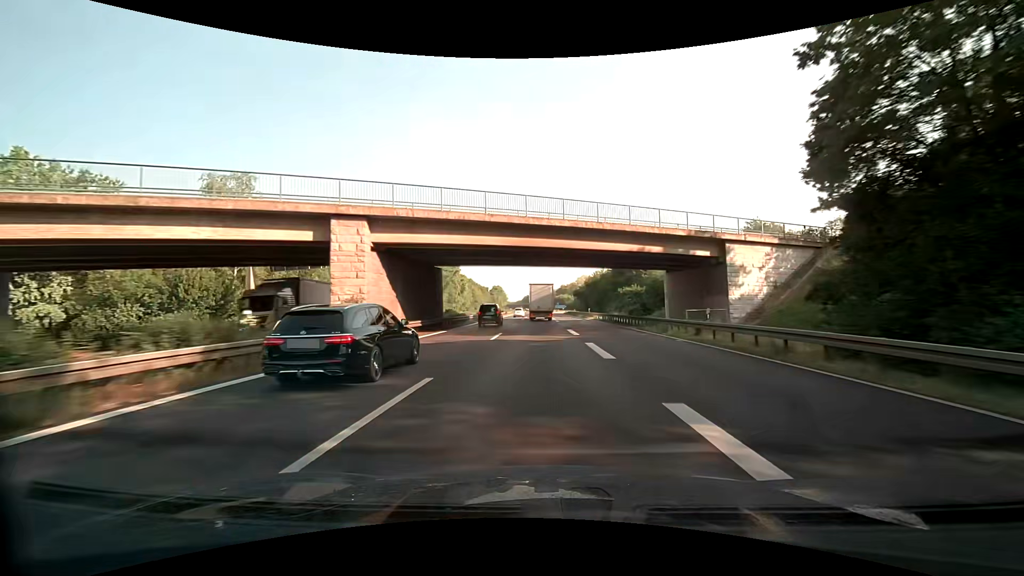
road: motorway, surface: asphalt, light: Day
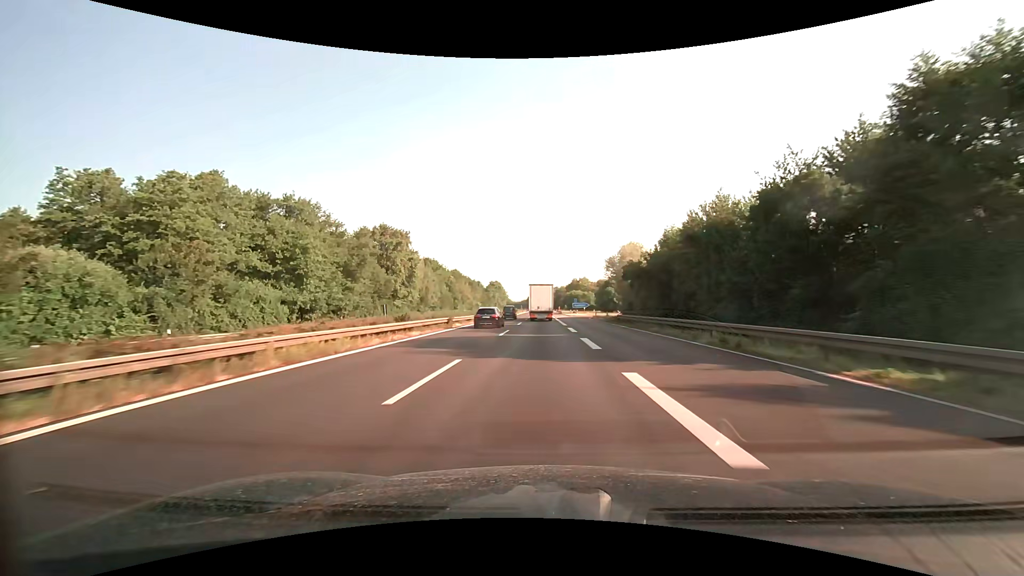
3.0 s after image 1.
(-0.6, +68.8) m; -1°
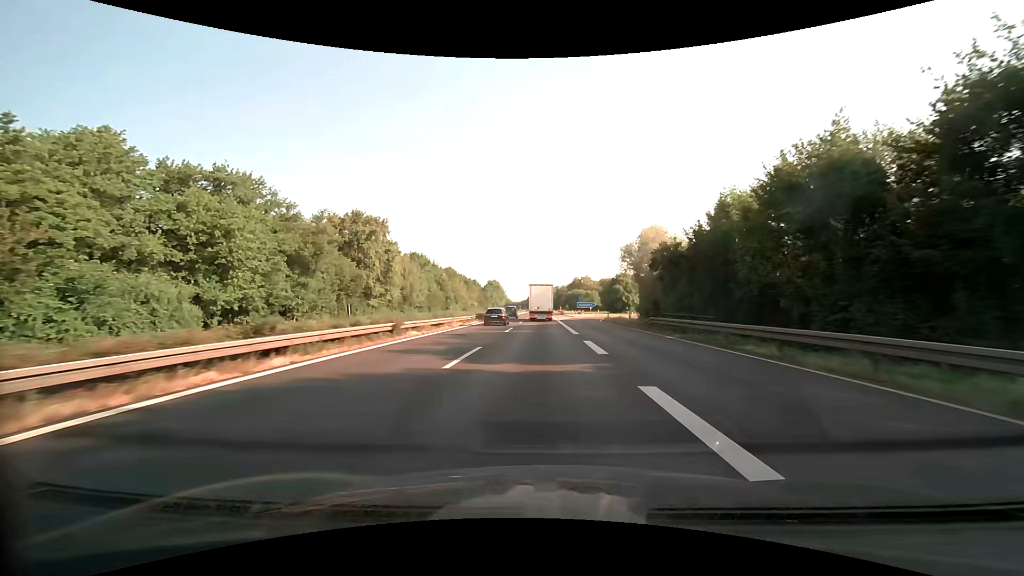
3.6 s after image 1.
(0.0, +13.8) m; 0°
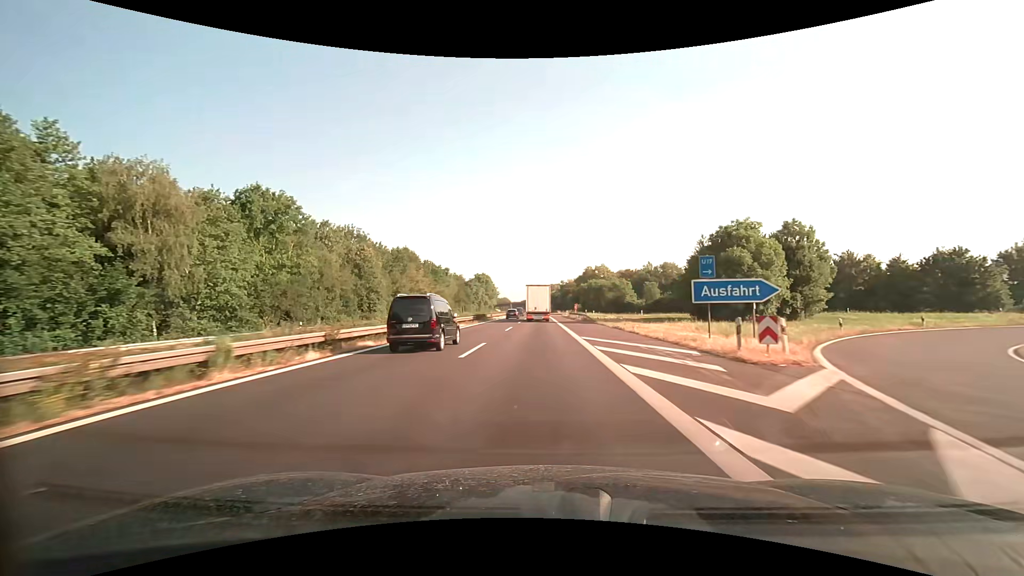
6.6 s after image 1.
(-0.3, +69.5) m; 0°
(0, +10) (0, +20) (0, +30) (0, +40) (0, +50) (-1, +60) (-1, +70) (-1, +80) (-1, +90) (-1, +100) m
